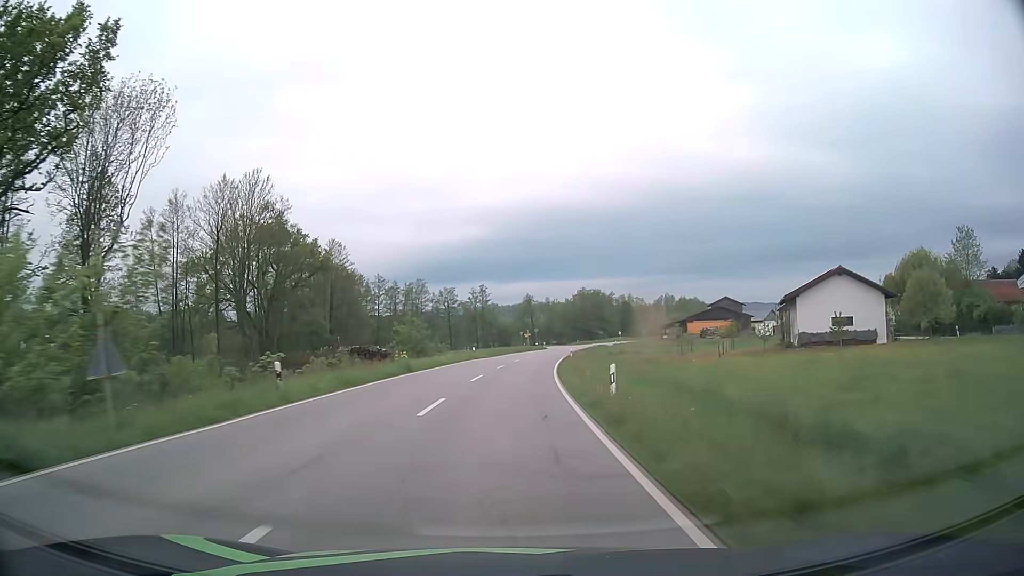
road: secondary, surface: asphalt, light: Day
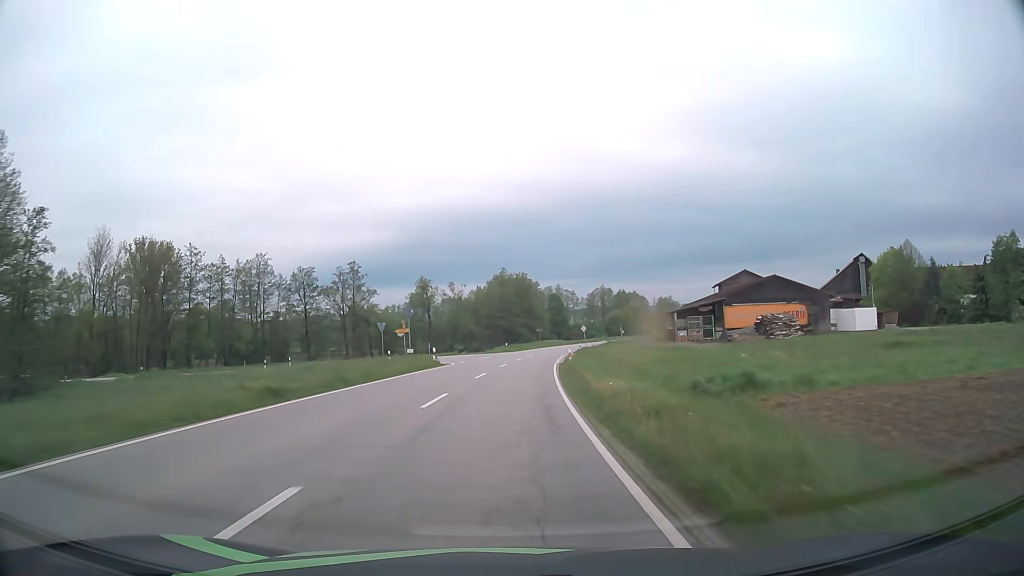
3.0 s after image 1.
(+4.8, +70.3) m; +8°
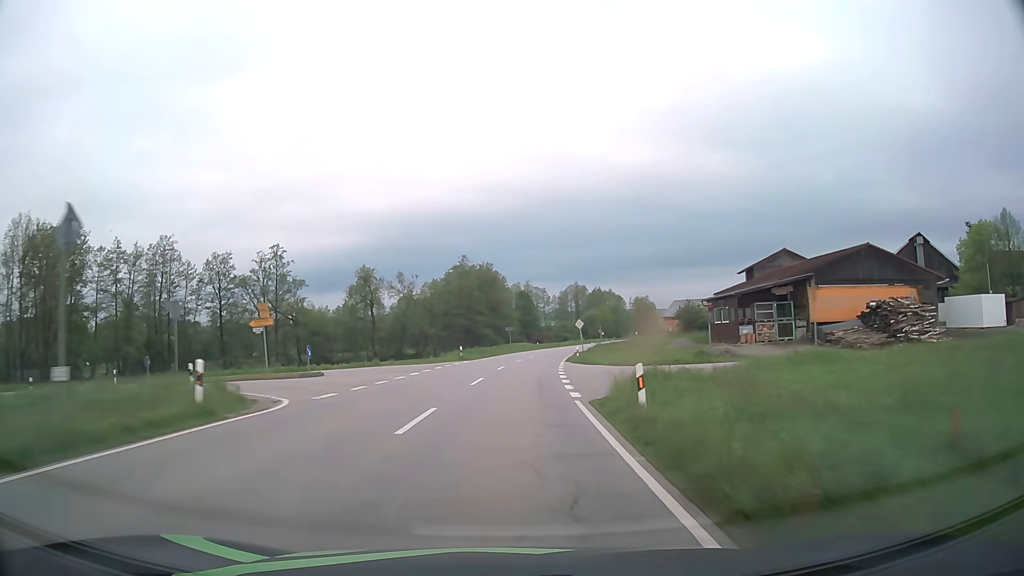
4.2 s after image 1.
(+0.7, +28.3) m; +3°
(0, +10) (0, +20) (+1, +30) (+2, +40) (+3, +50) (+4, +60) (+5, +70) (+7, +80) (+9, +89) (+11, +99) m
